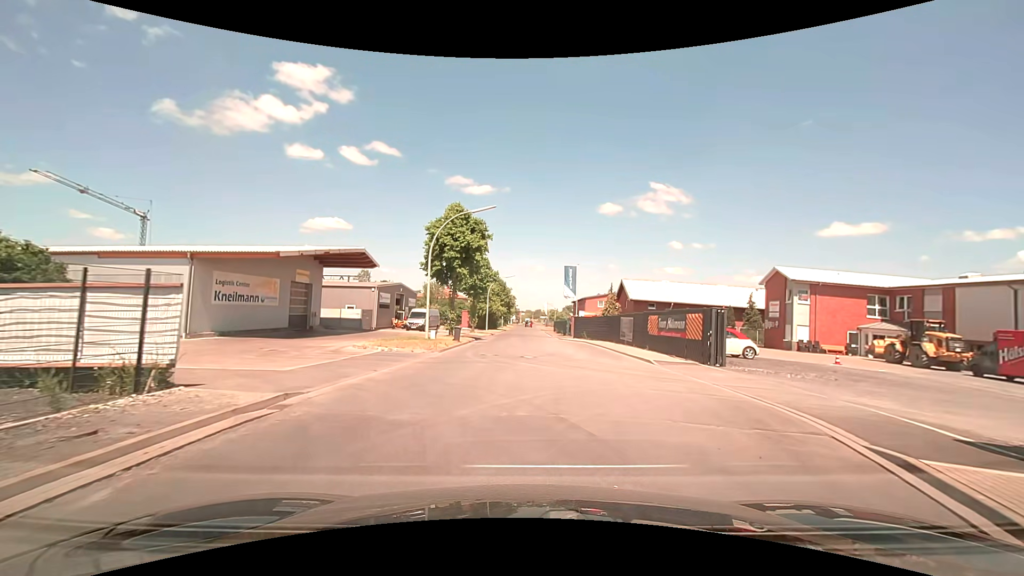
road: residential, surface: asphalt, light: Day
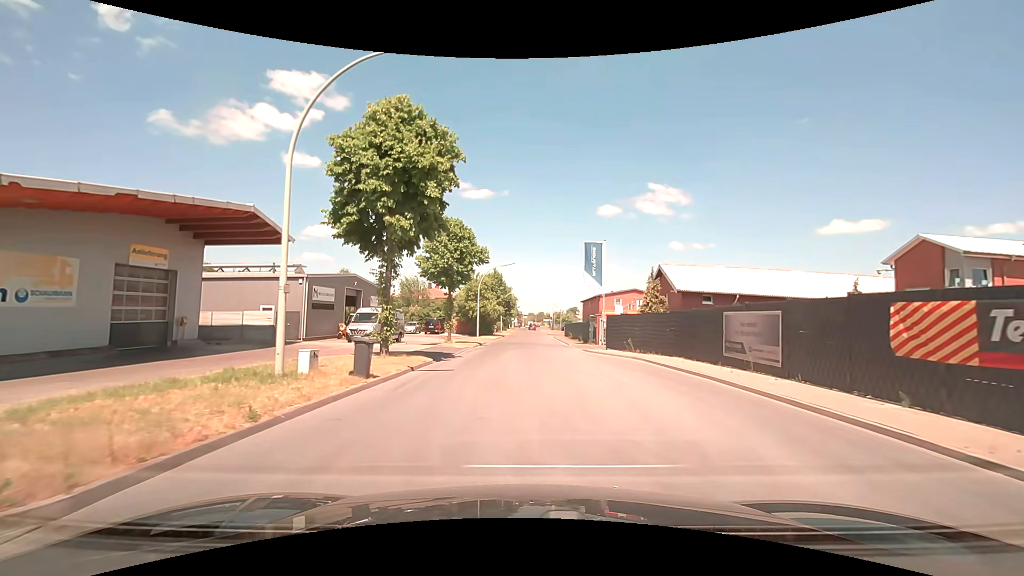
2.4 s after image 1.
(0.0, +17.7) m; 0°
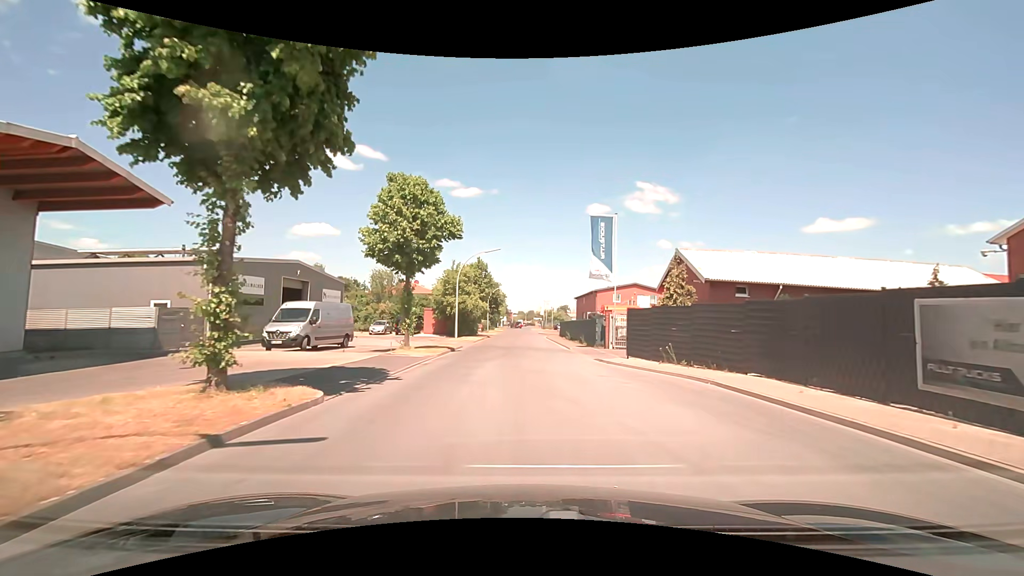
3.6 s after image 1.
(+0.2, +9.2) m; +2°
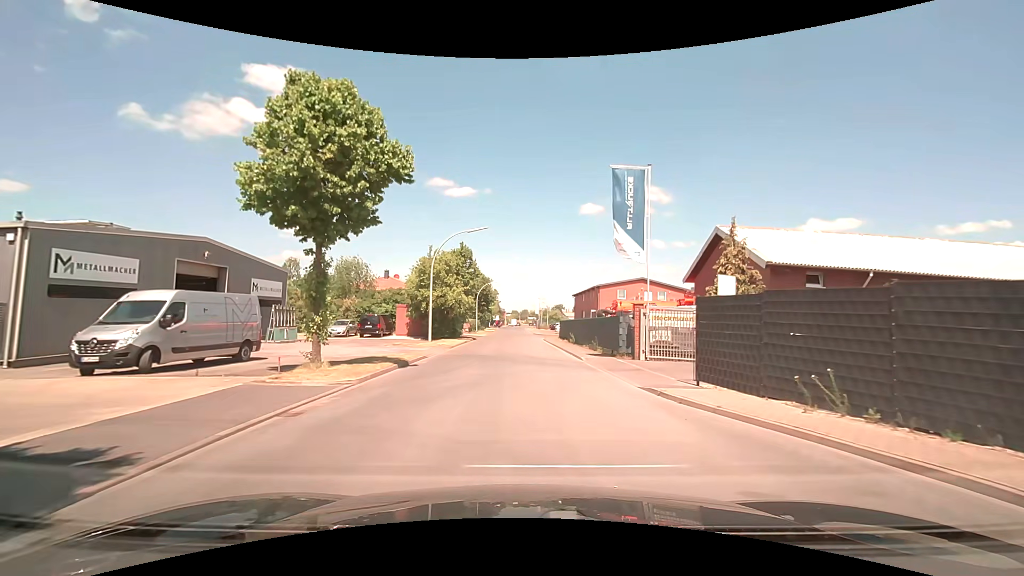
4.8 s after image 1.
(0.0, +9.5) m; 0°
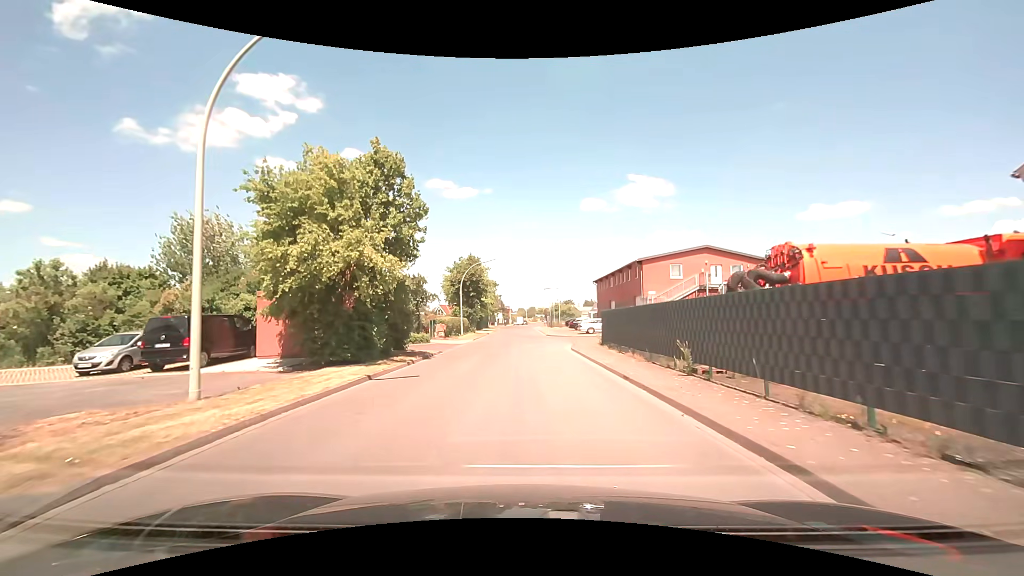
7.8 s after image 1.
(0.0, +24.7) m; -1°
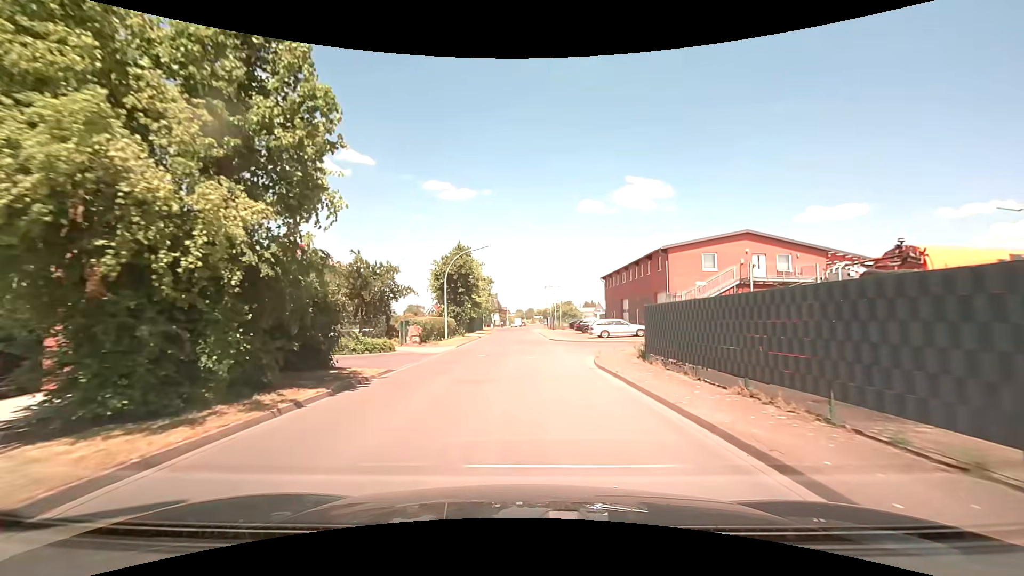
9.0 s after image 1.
(0.0, +9.4) m; +1°
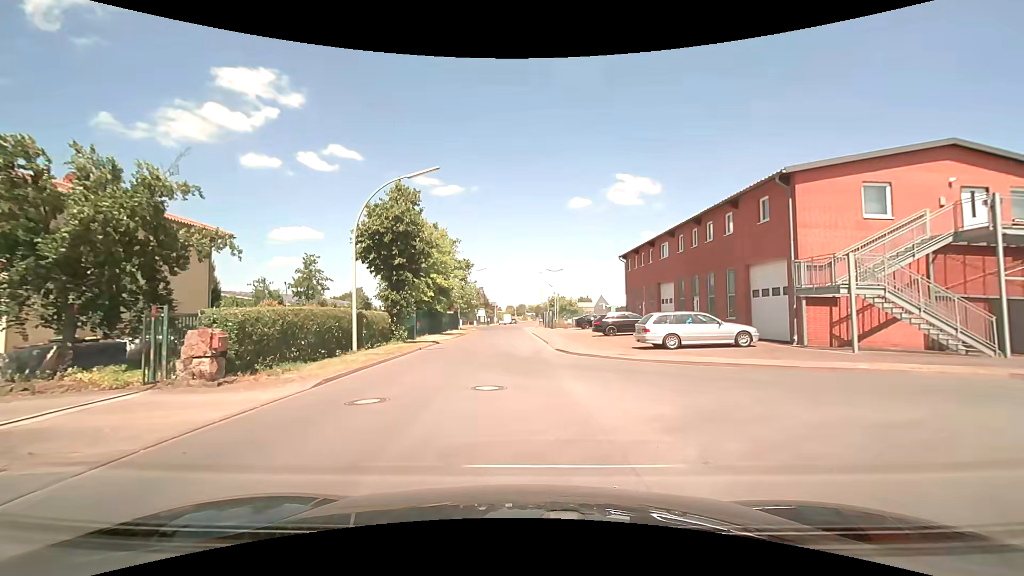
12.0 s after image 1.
(+0.2, +20.3) m; +1°
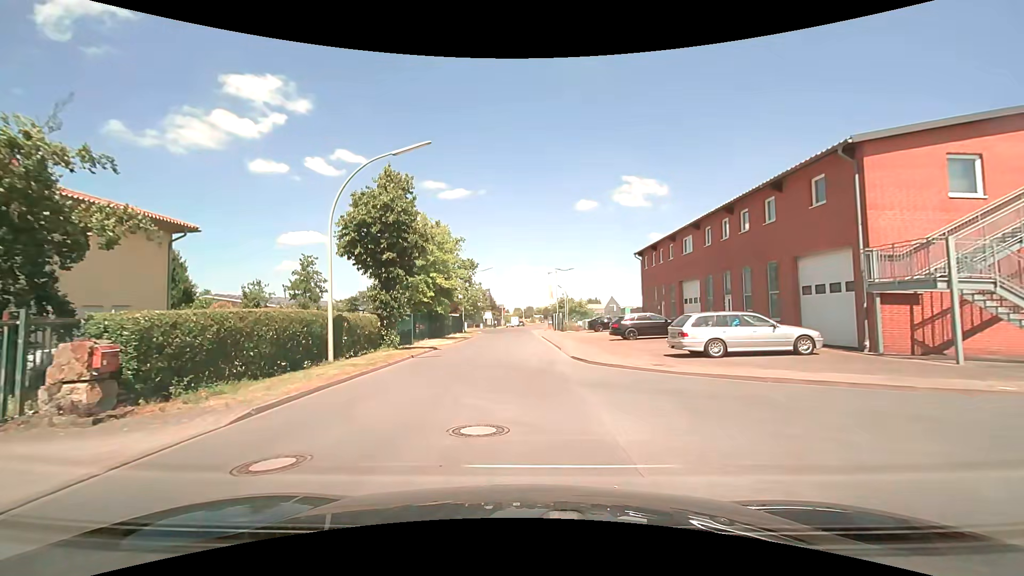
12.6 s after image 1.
(-0.1, +3.6) m; -2°
(0, +10) (0, +20) (0, +30) (0, +40) (0, +50) (0, +60) (0, +70) (0, +80) (0, +90) (0, +100) m
